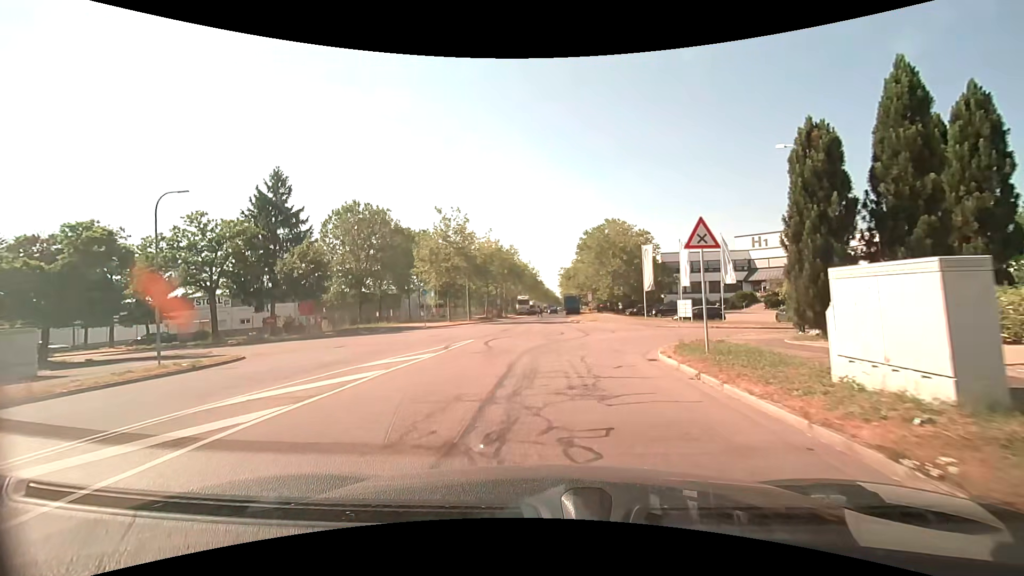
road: tertiary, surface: asphalt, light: Day
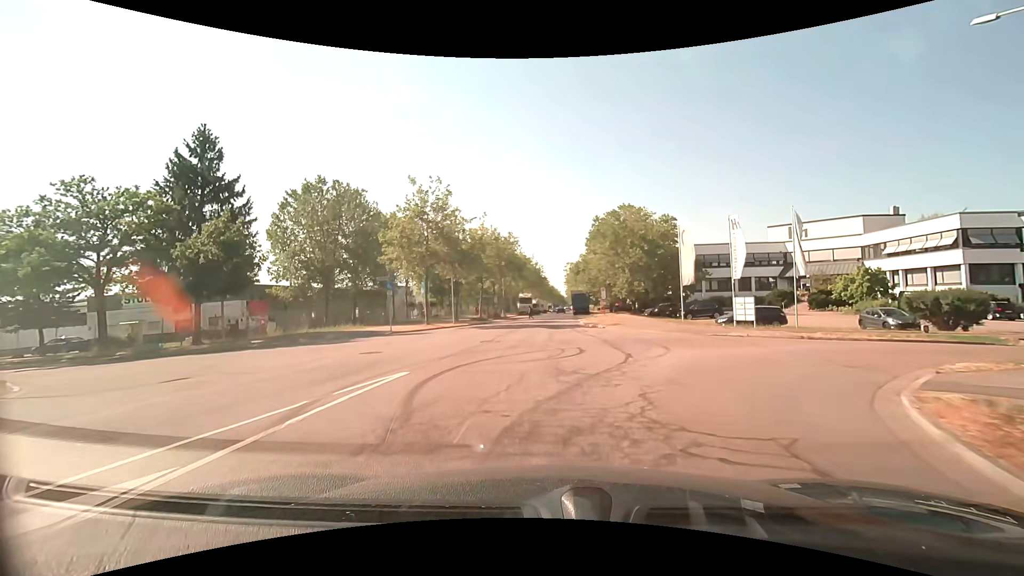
(-0.1, +11.0) m; -1°
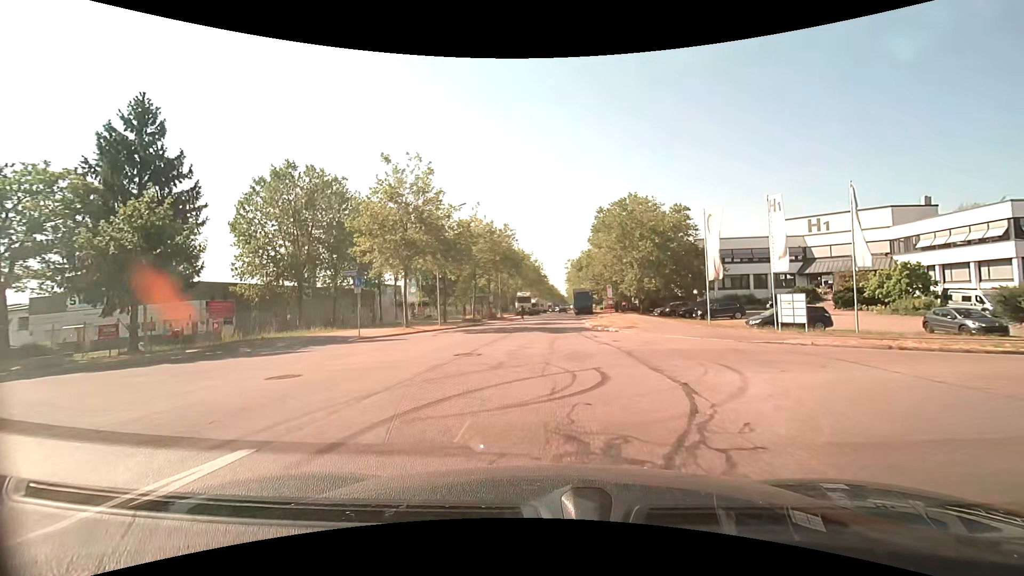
(+0.1, +5.7) m; +1°
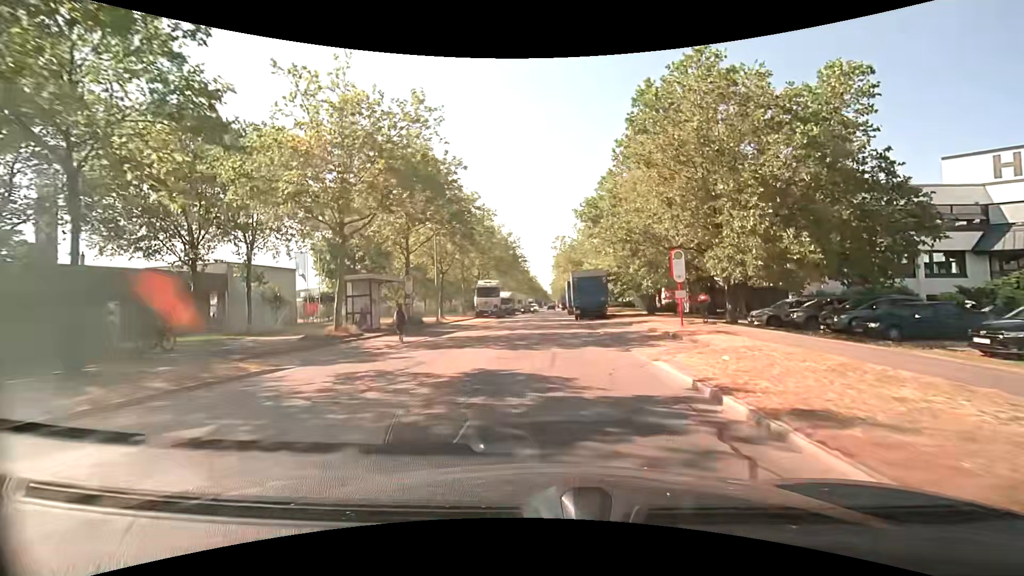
(+0.3, +32.2) m; +1°
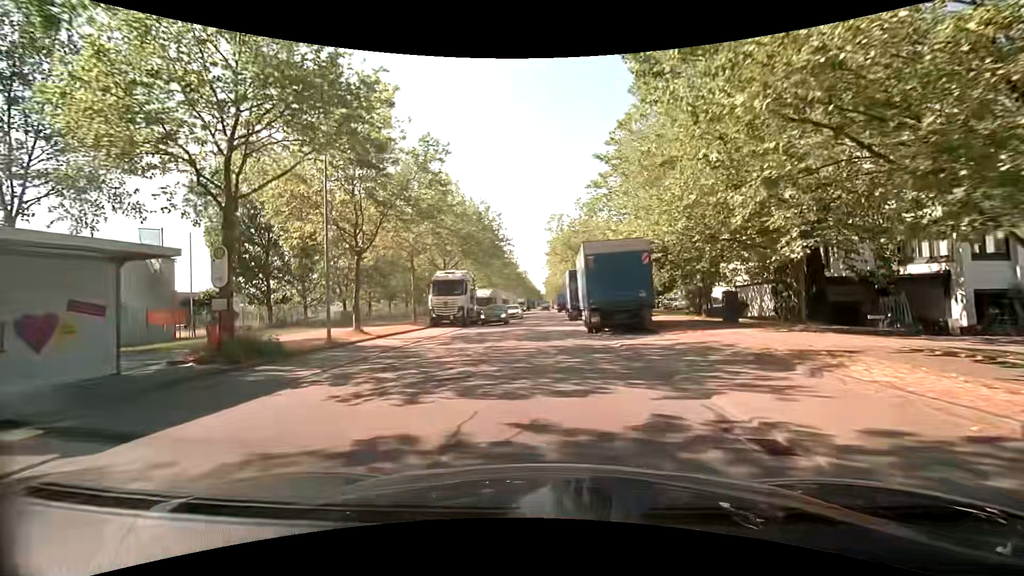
(+0.3, +17.3) m; +1°
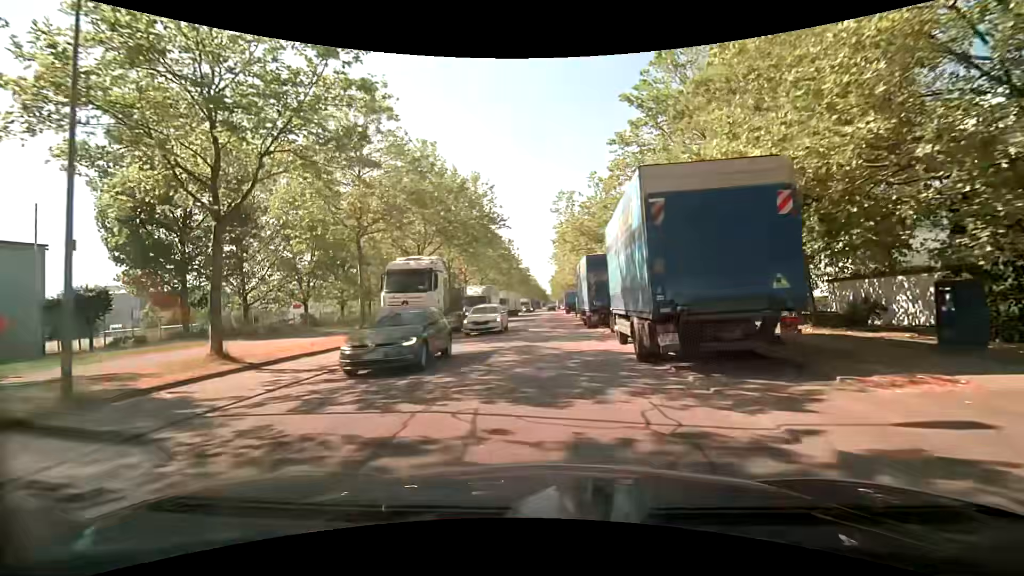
(0.0, +10.9) m; 0°
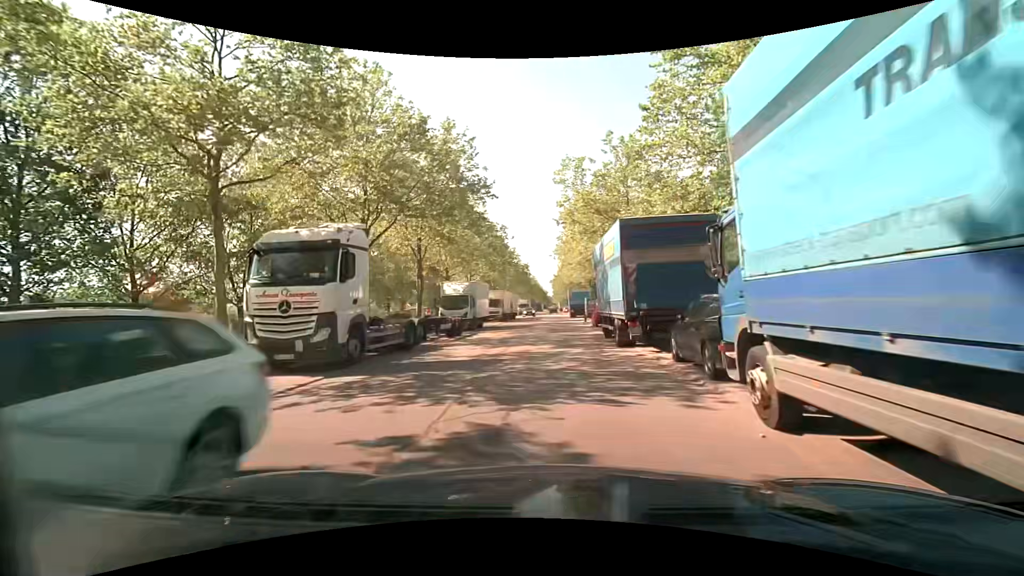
(-0.1, +10.6) m; -1°
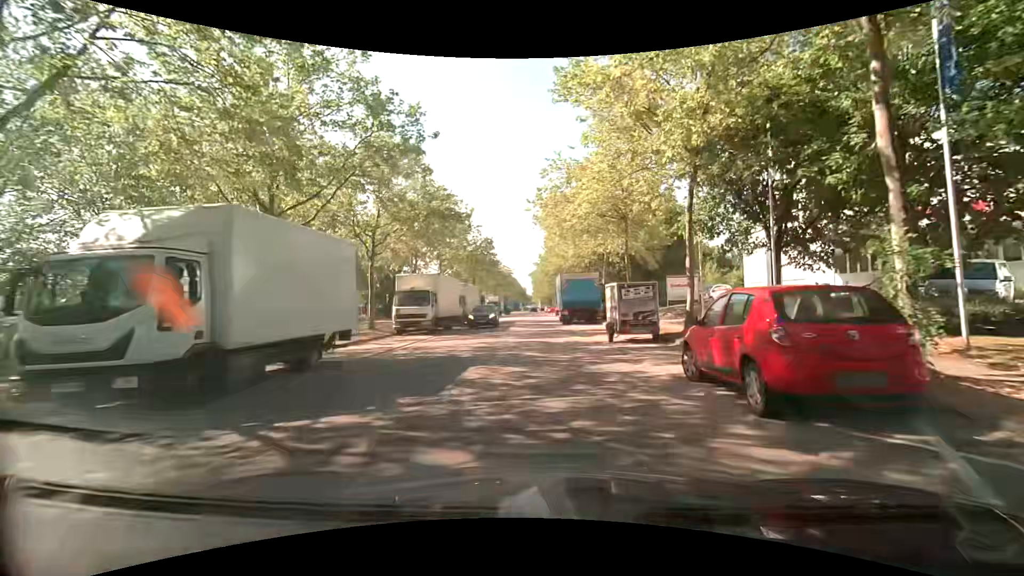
(+0.4, +25.7) m; +3°
(0, +10) (0, +20) (-1, +30) (-1, +40) (-1, +50) (-2, +60) (-2, +70) (-2, +80) (-2, +90) (-3, +100) m
